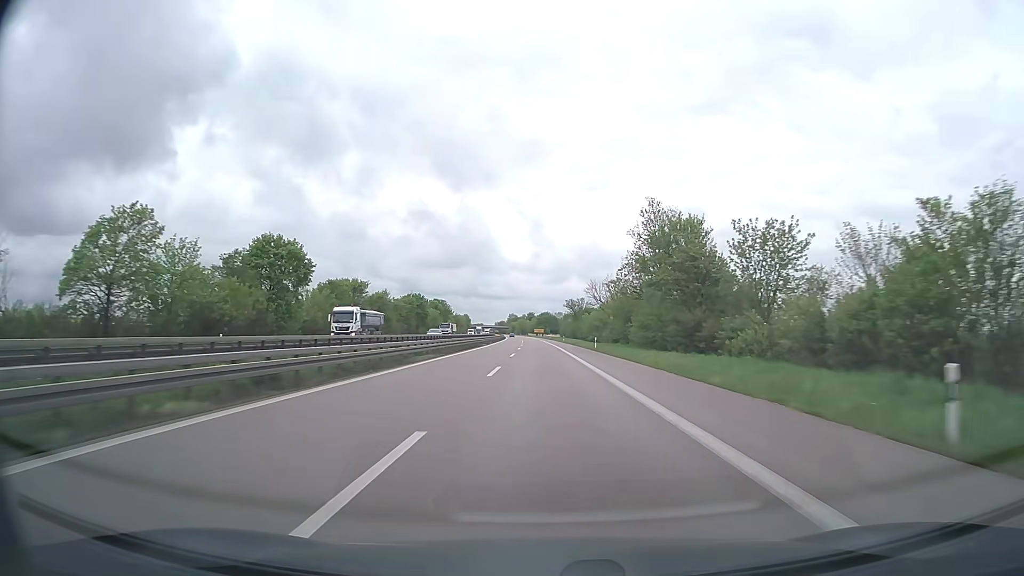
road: trunk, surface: asphalt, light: Day
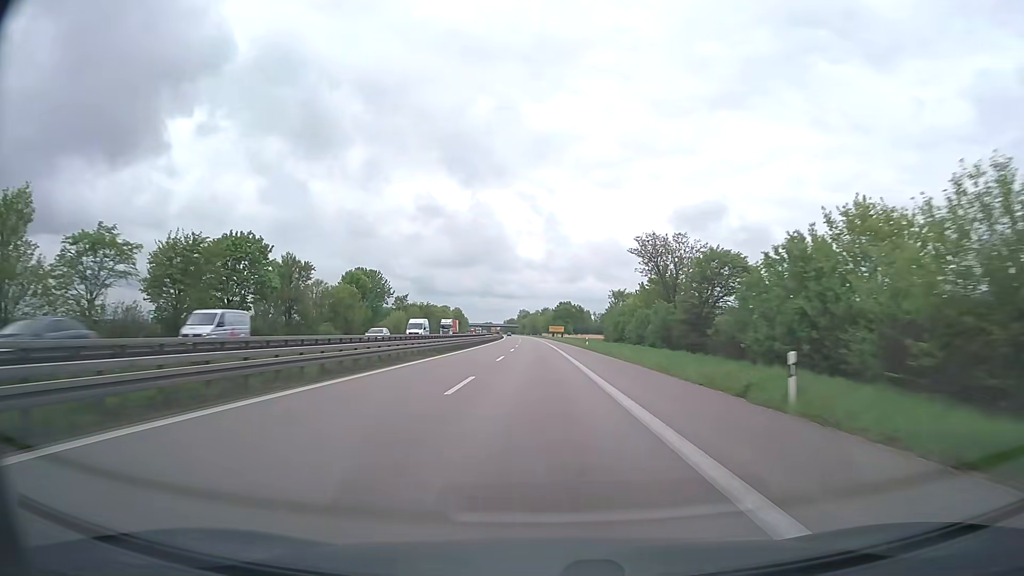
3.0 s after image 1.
(-0.9, +96.7) m; -1°
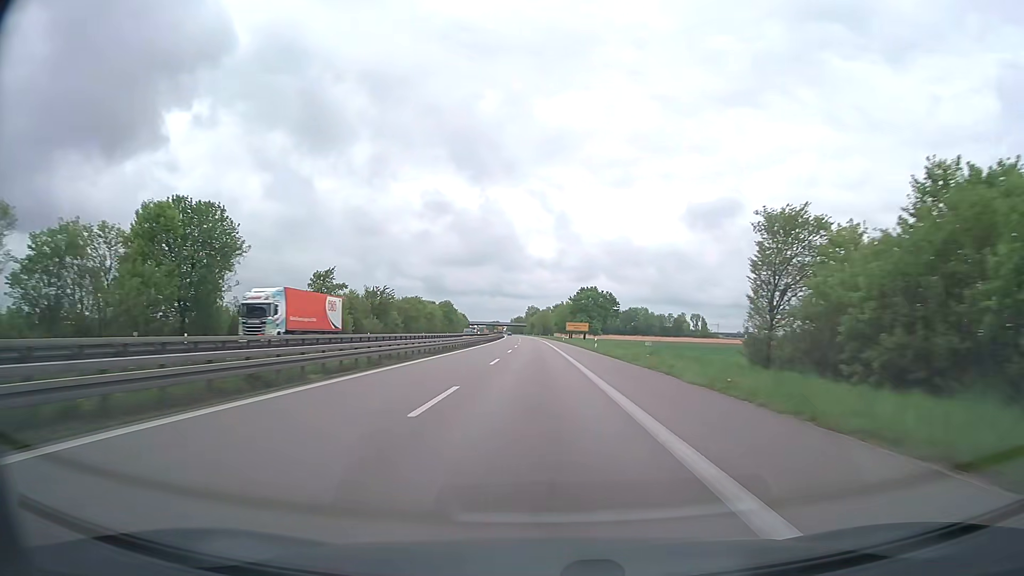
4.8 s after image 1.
(-0.5, +58.1) m; -1°
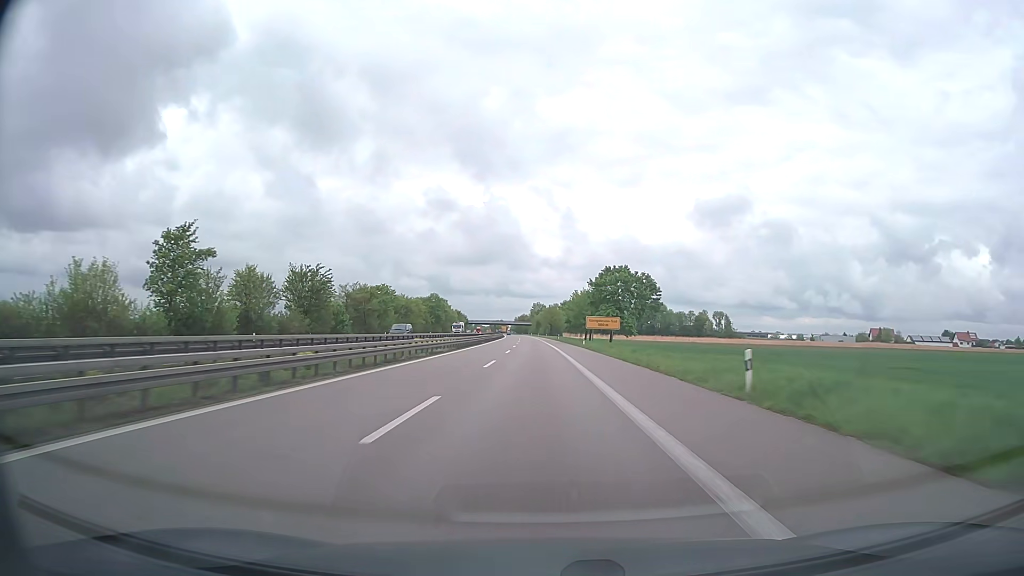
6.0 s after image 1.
(-0.2, +38.7) m; -1°
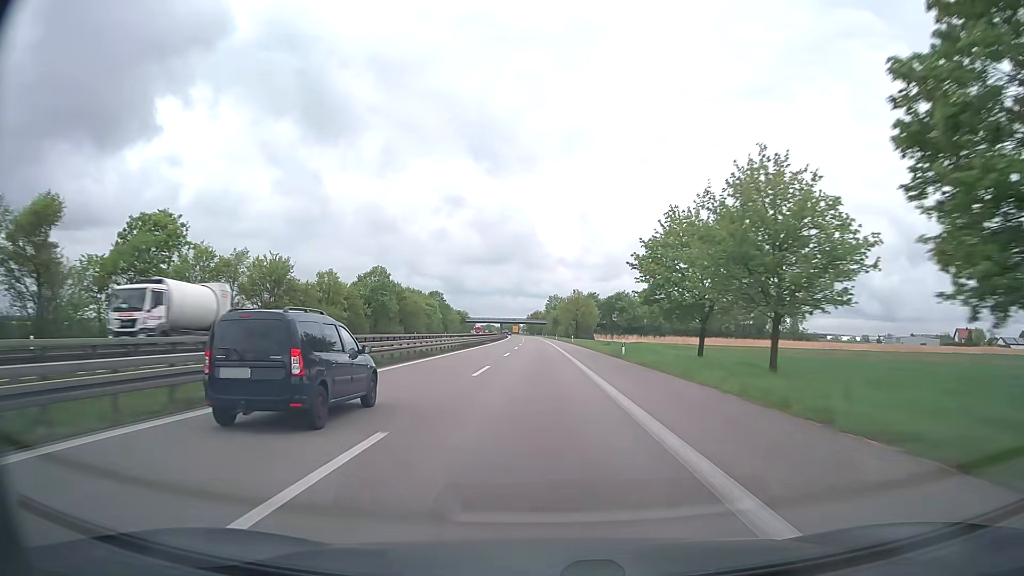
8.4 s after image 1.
(-0.9, +77.3) m; -2°
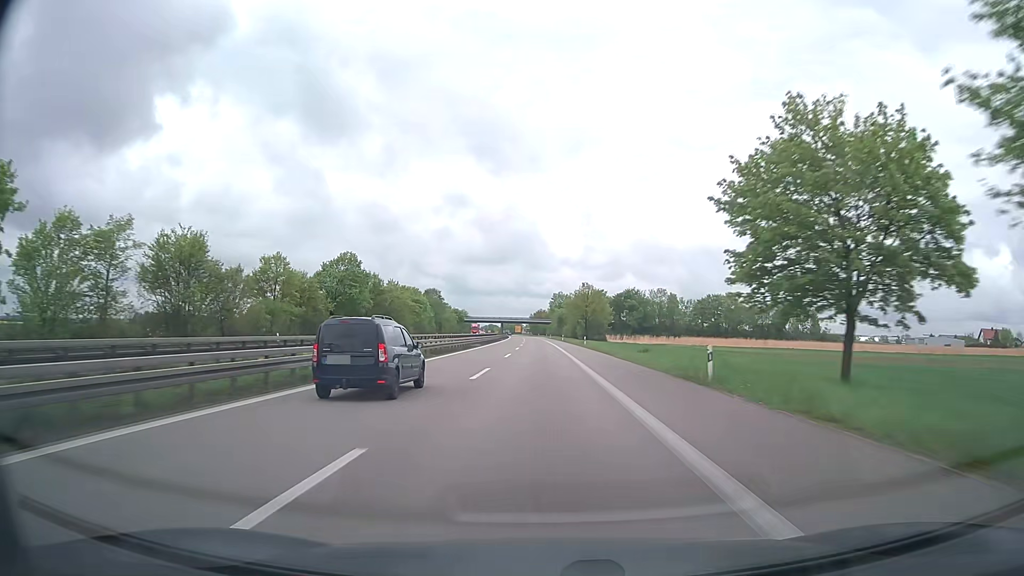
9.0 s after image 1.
(0.0, +19.3) m; 0°
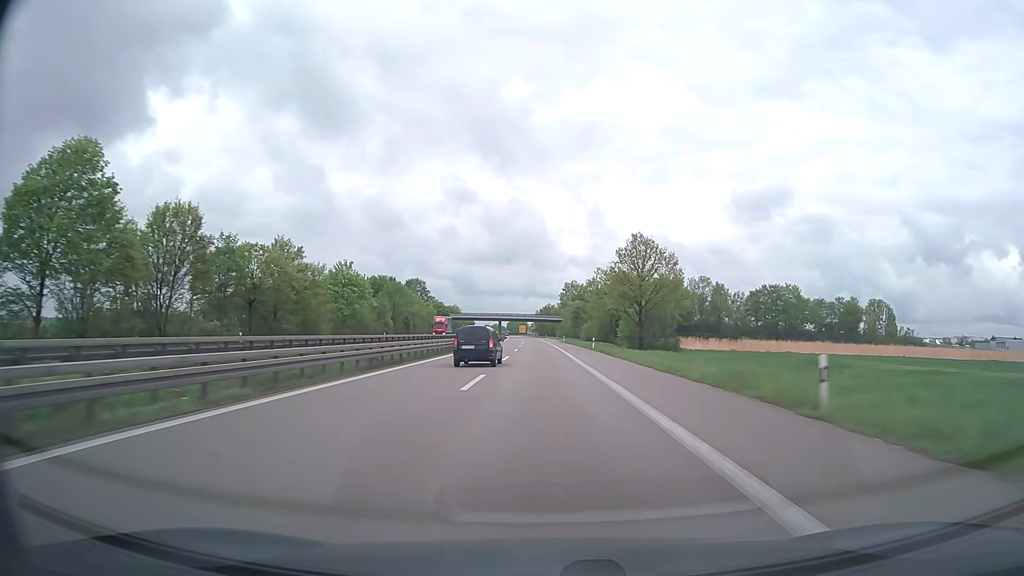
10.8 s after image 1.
(-0.5, +58.0) m; -1°
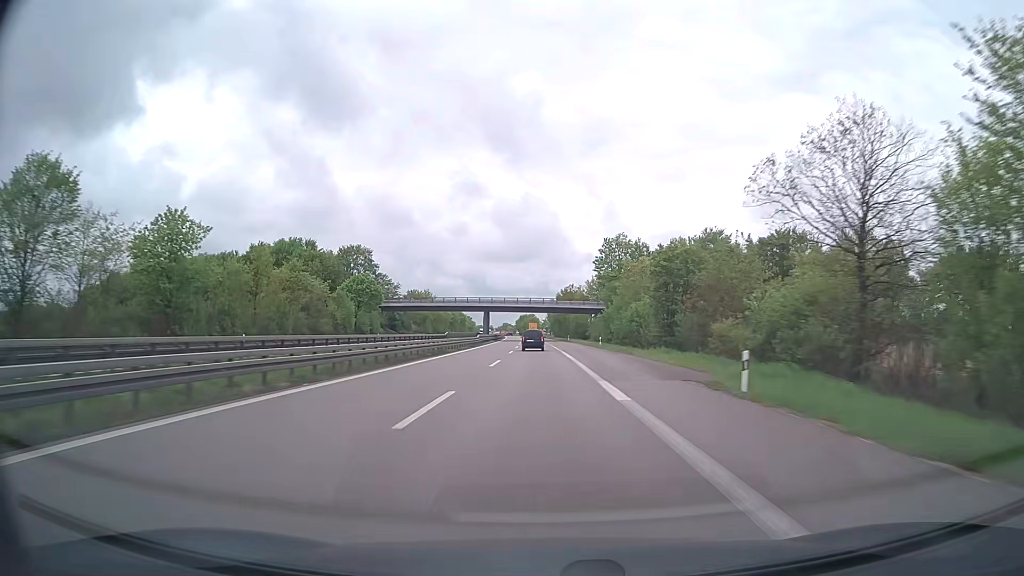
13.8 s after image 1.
(-0.9, +96.7) m; -1°
(0, +10) (0, +20) (0, +30) (0, +40) (0, +50) (0, +60) (0, +70) (-1, +80) (-1, +90) (-1, +100) m
